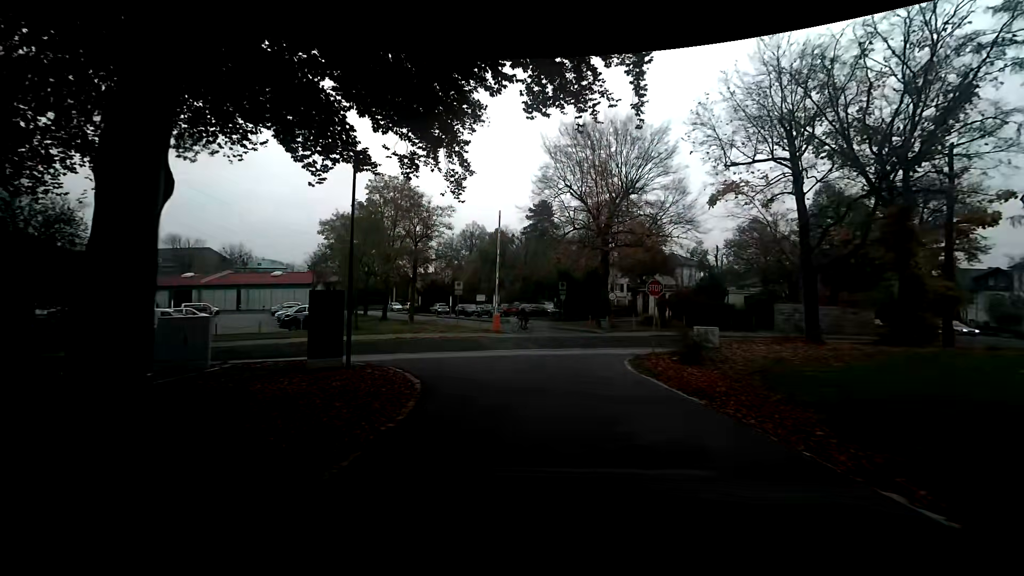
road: service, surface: concrete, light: Day
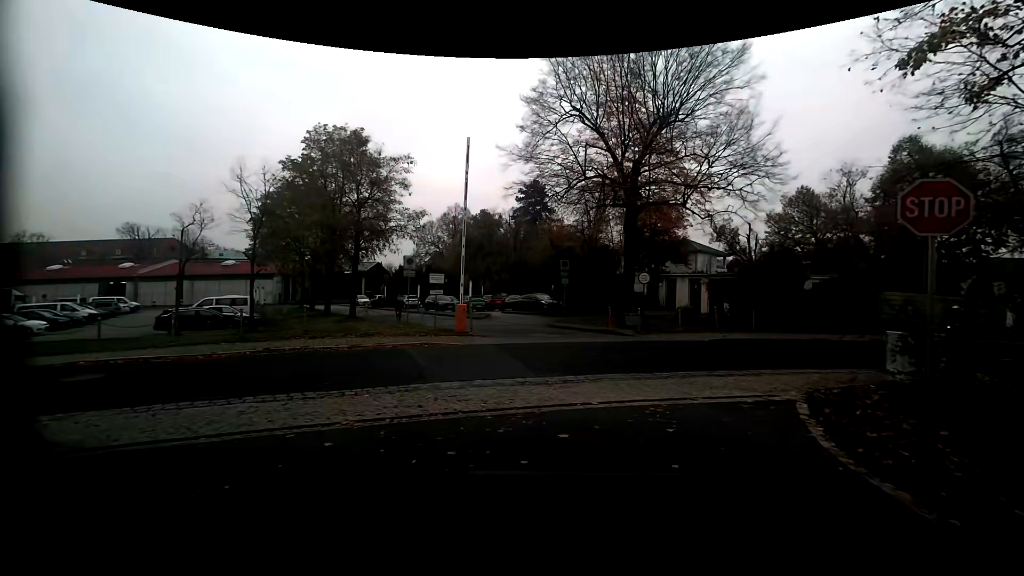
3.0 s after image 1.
(0.0, +12.5) m; +2°
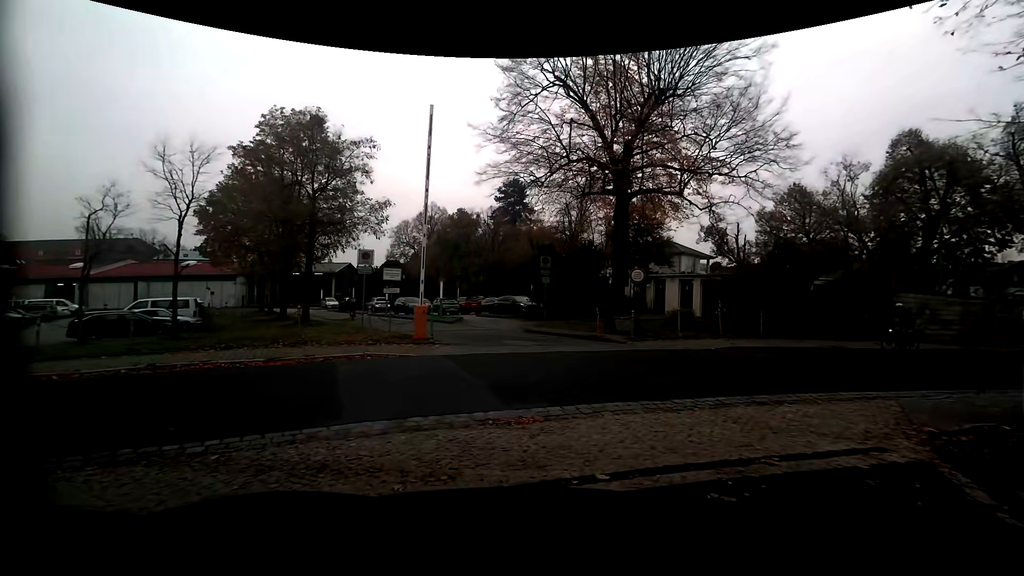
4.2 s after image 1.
(0.0, +3.1) m; +1°
